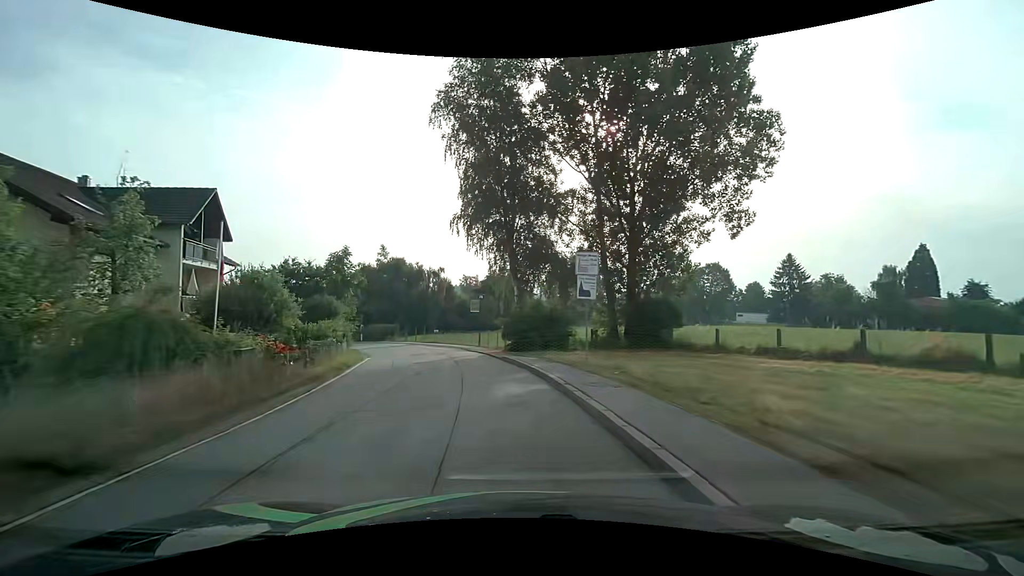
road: secondary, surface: asphalt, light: Day
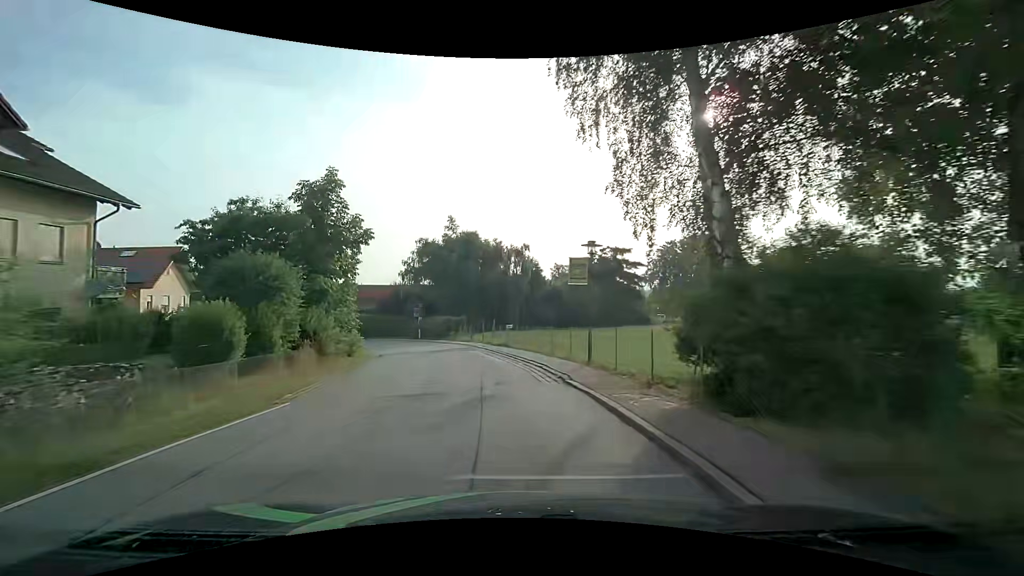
(-1.9, +20.5) m; -11°
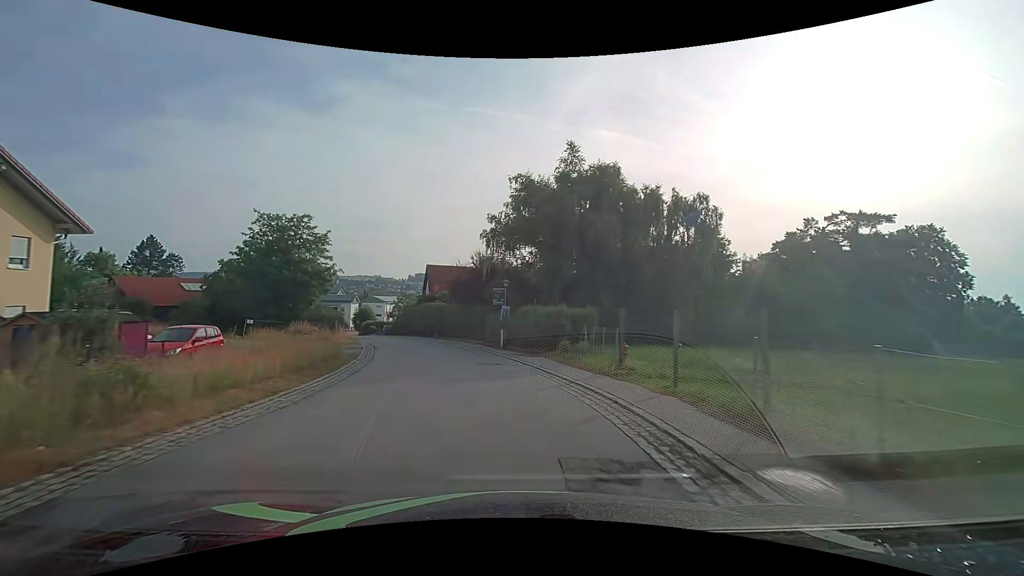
(-3.0, +27.1) m; -13°
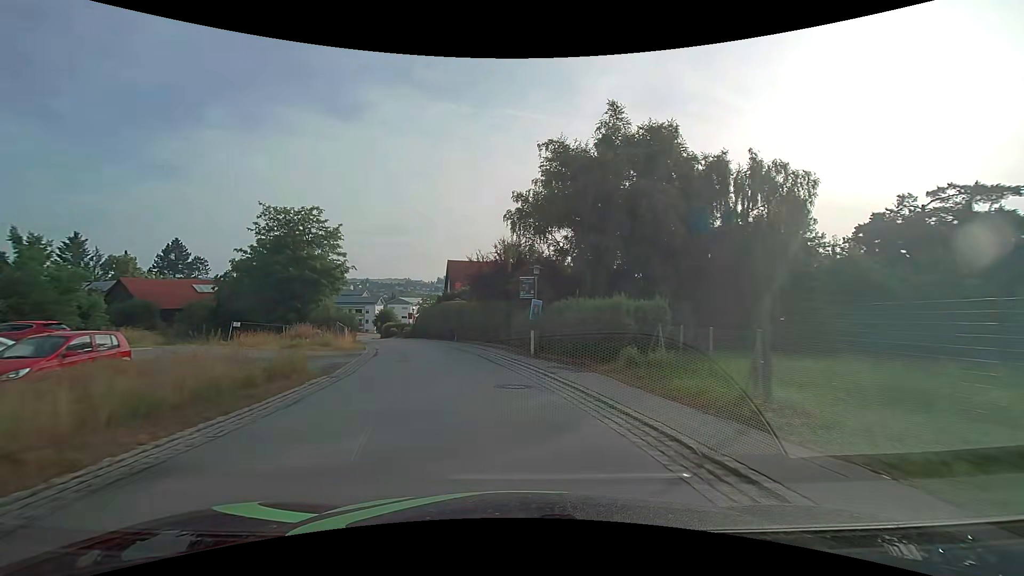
(-0.2, +6.8) m; -3°
(-1, +10) (-2, +20) (-4, +30) (-7, +39) (-10, +49) (-14, +58) (-18, +67) (-22, +76) (-26, +86) (-29, +95) m
